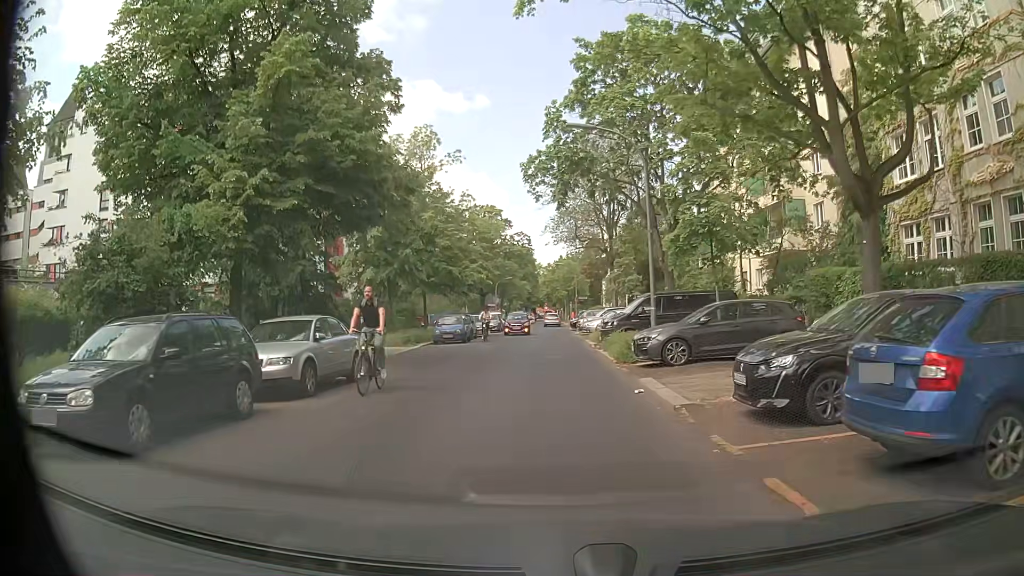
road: residential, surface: asphalt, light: Day
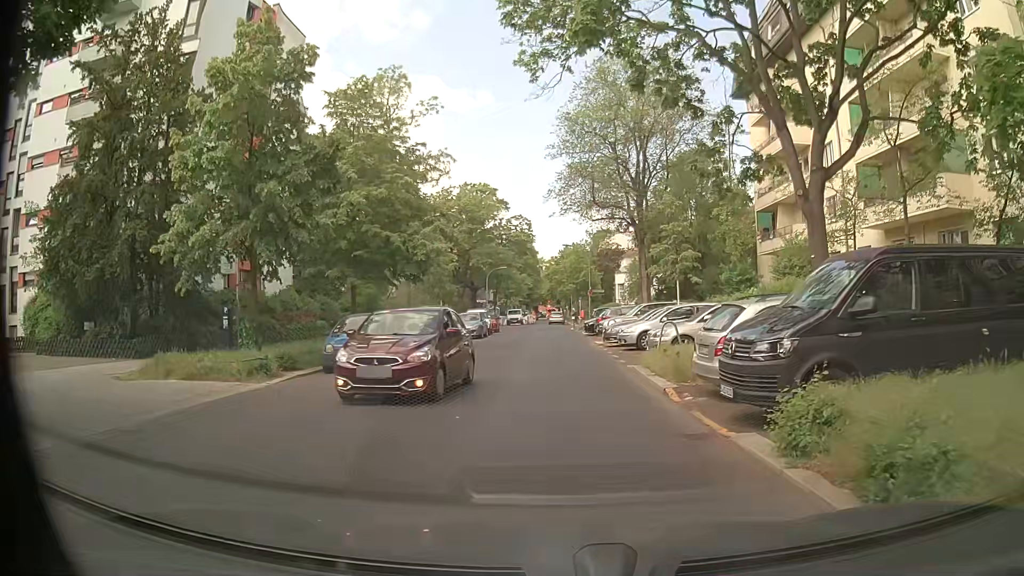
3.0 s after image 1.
(-0.6, +17.0) m; 0°
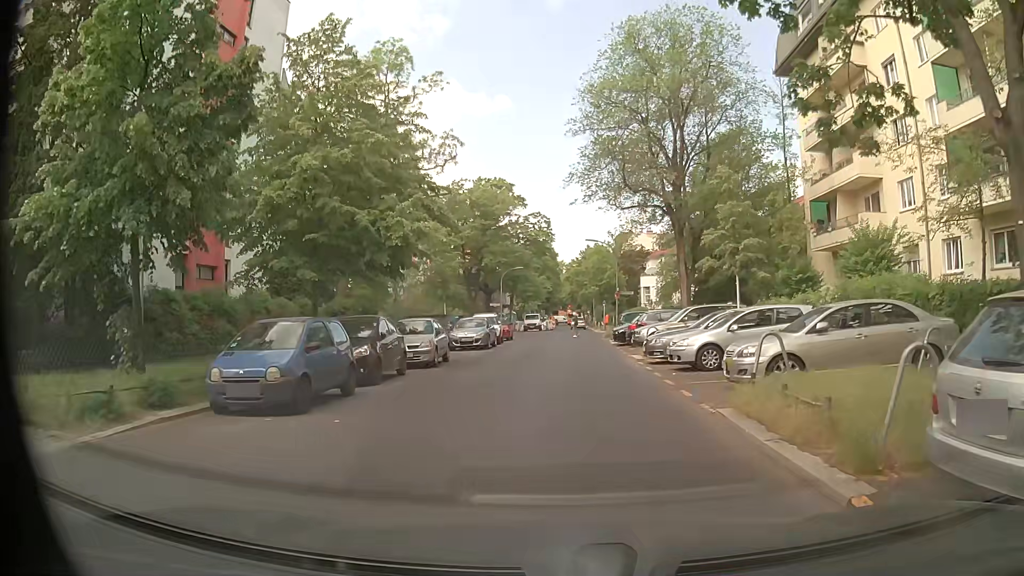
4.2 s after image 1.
(-0.3, +6.7) m; -3°
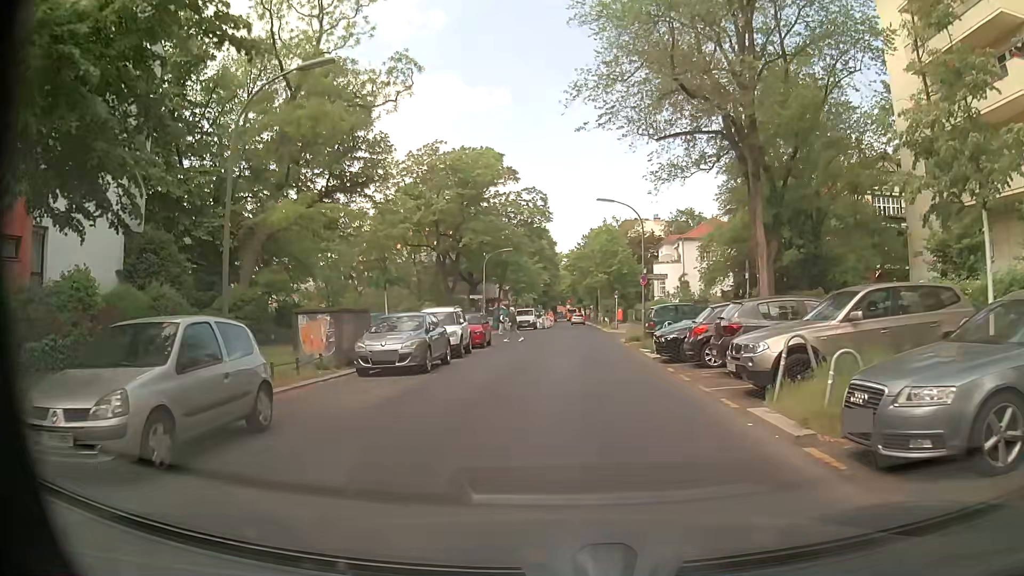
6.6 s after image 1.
(0.0, +14.0) m; +1°
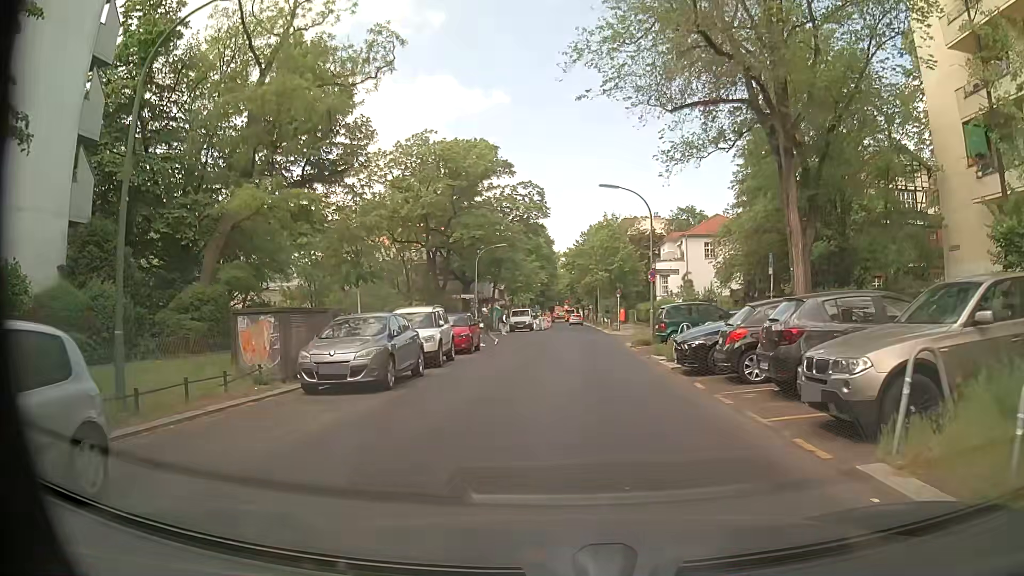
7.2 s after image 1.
(0.0, +3.5) m; -1°
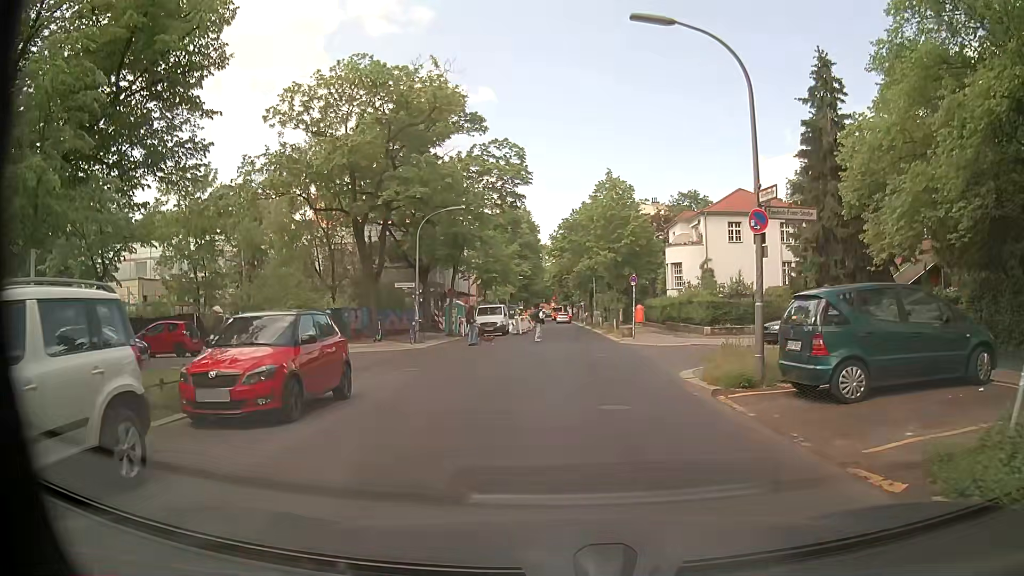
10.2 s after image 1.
(+0.2, +15.6) m; +1°
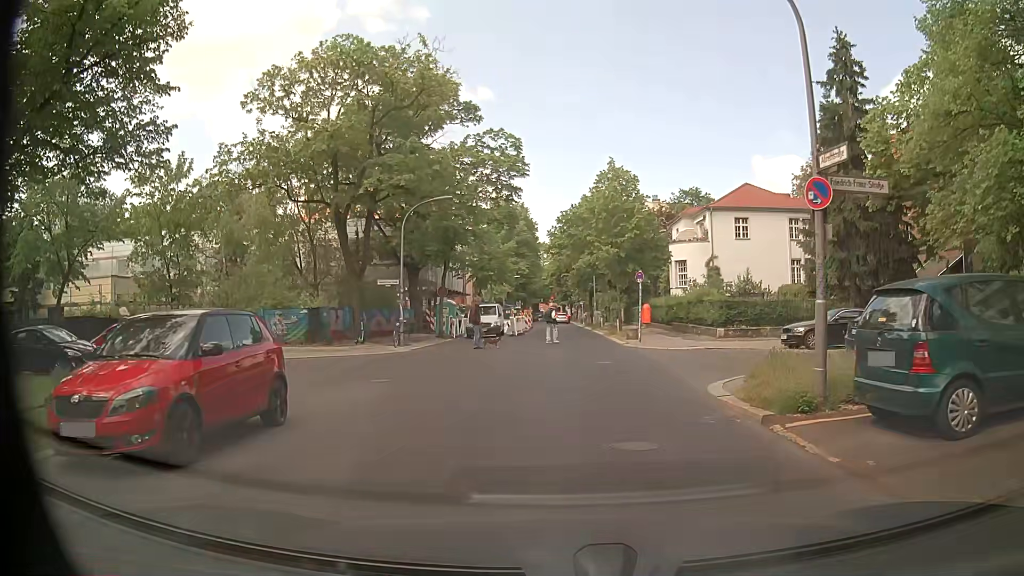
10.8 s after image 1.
(0.0, +2.8) m; +1°
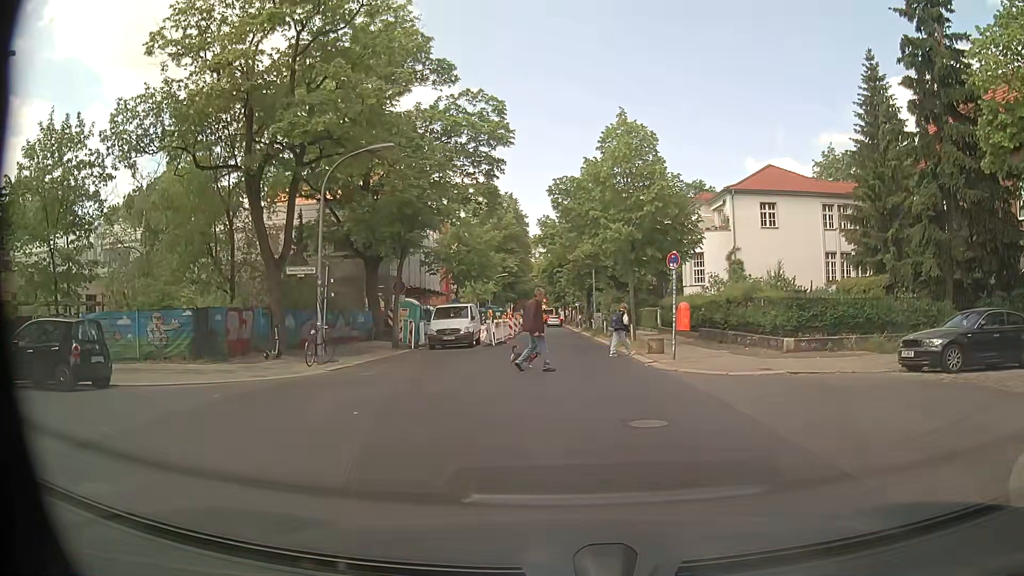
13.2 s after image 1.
(0.0, +8.9) m; 0°
(0, +10) (-1, +20) (0, +30) (0, +40) (0, +50) (0, +60) (0, +70) (+1, +80) (+1, +90) (+1, +100) m
